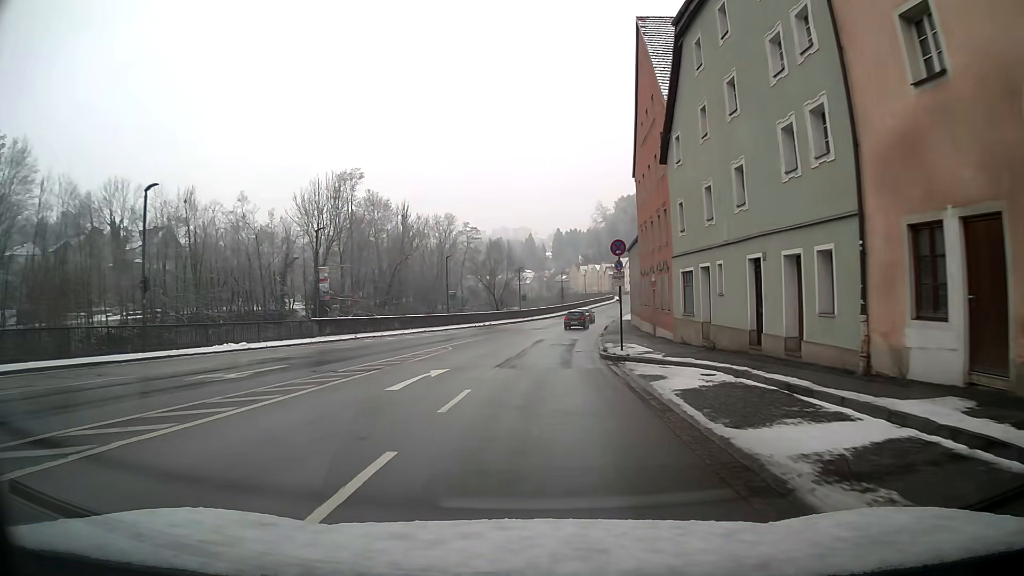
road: primary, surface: asphalt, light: Day
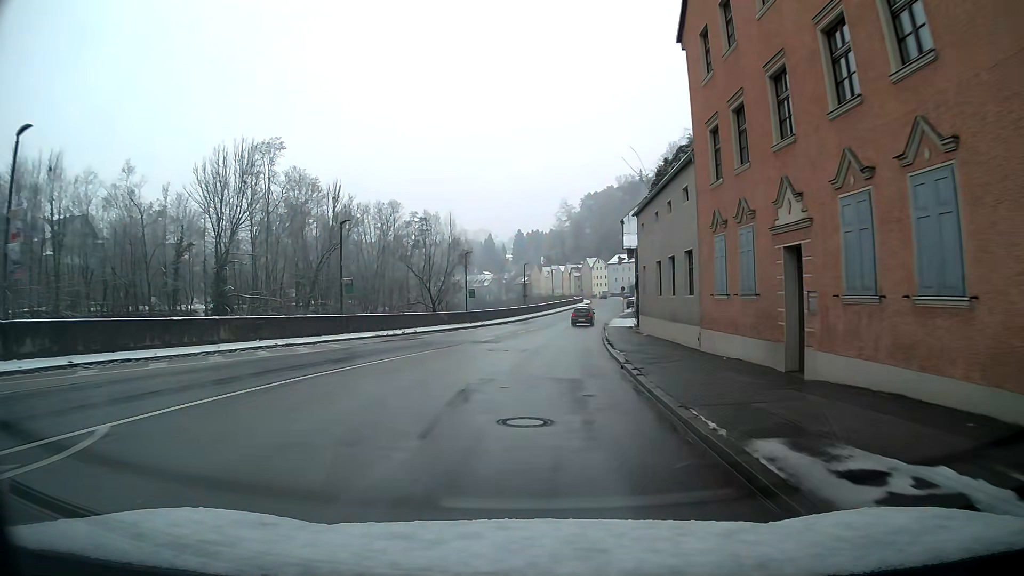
(+0.7, +23.1) m; +4°
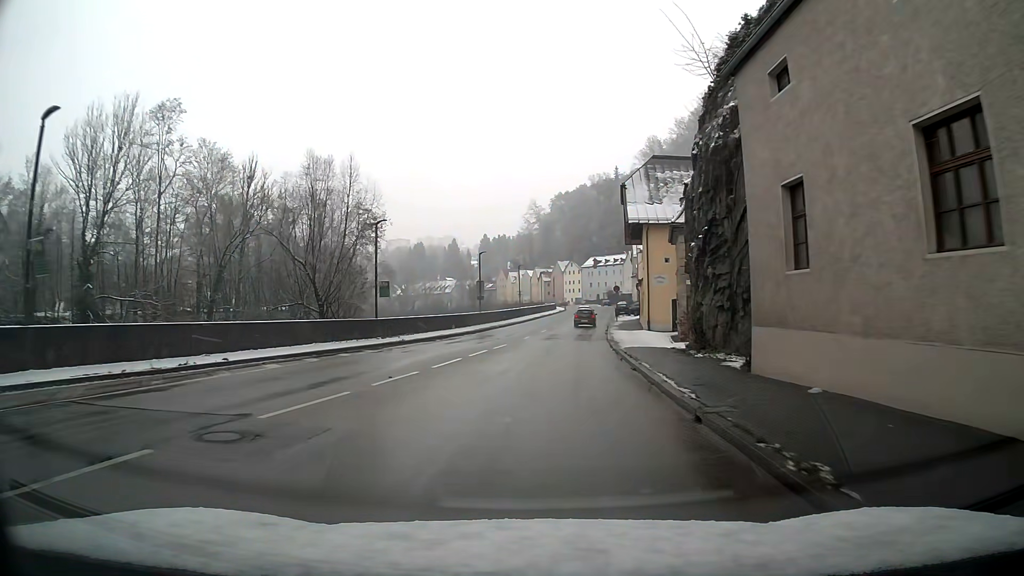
(+0.6, +23.0) m; +3°
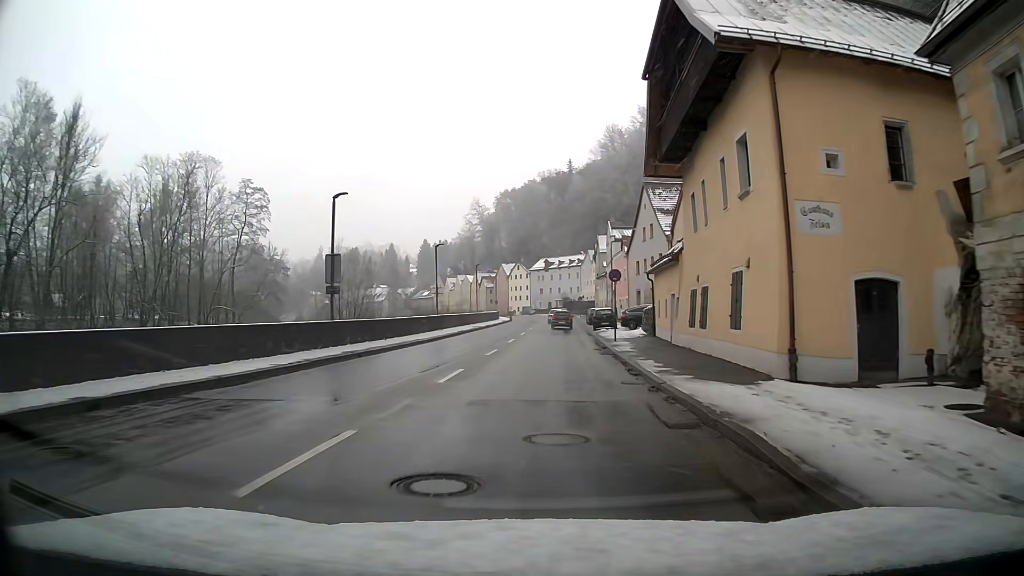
(+1.2, +30.4) m; +5°
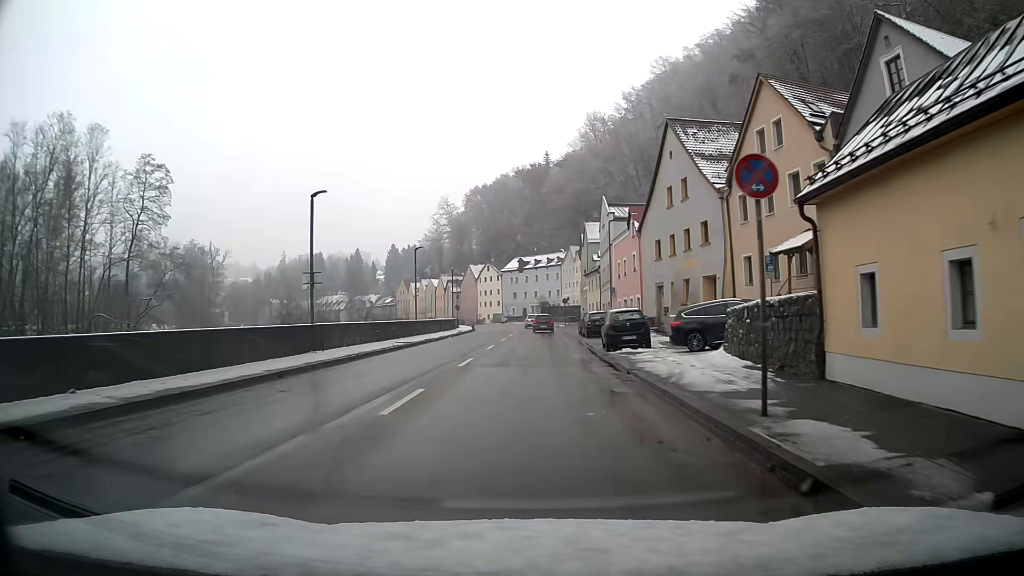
(+0.4, +22.5) m; +2°
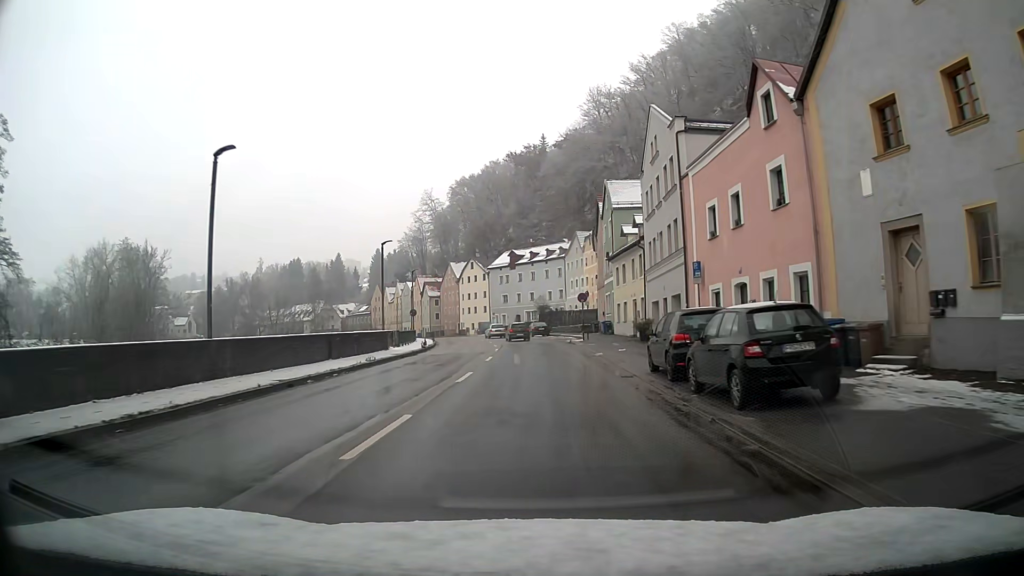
(+0.1, +29.8) m; 0°
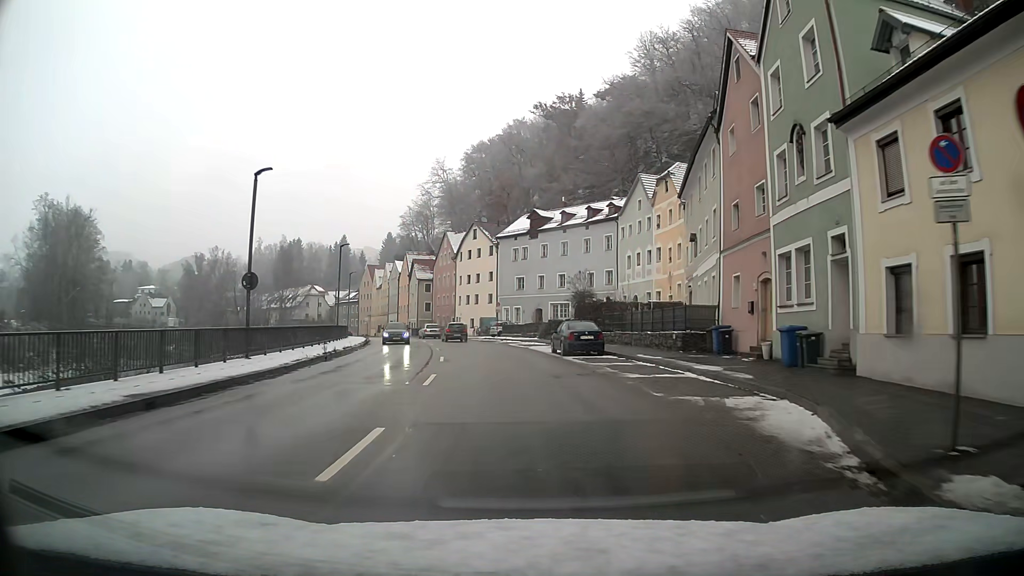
(-0.6, +37.2) m; -3°
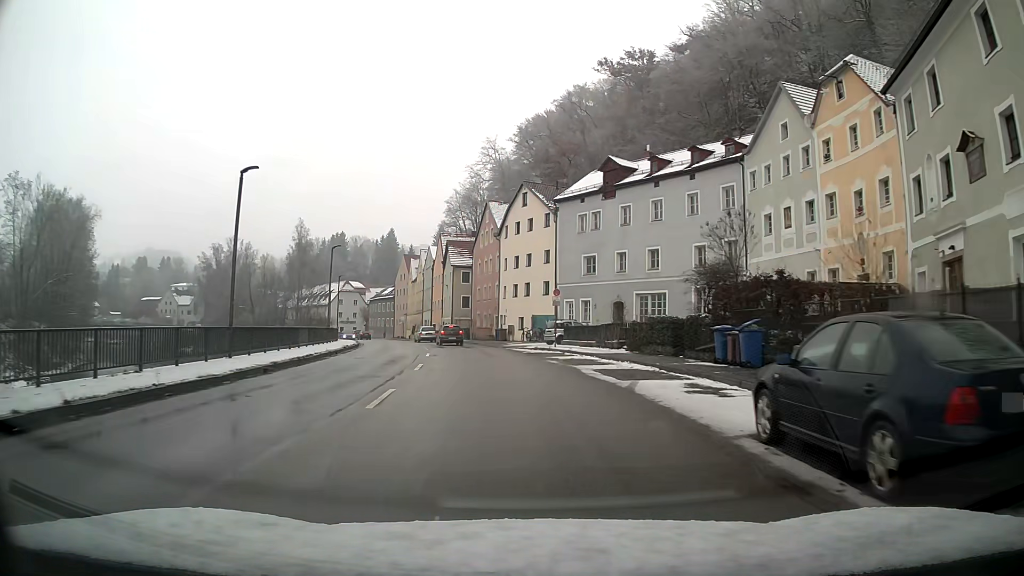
(-0.9, +22.5) m; -5°
